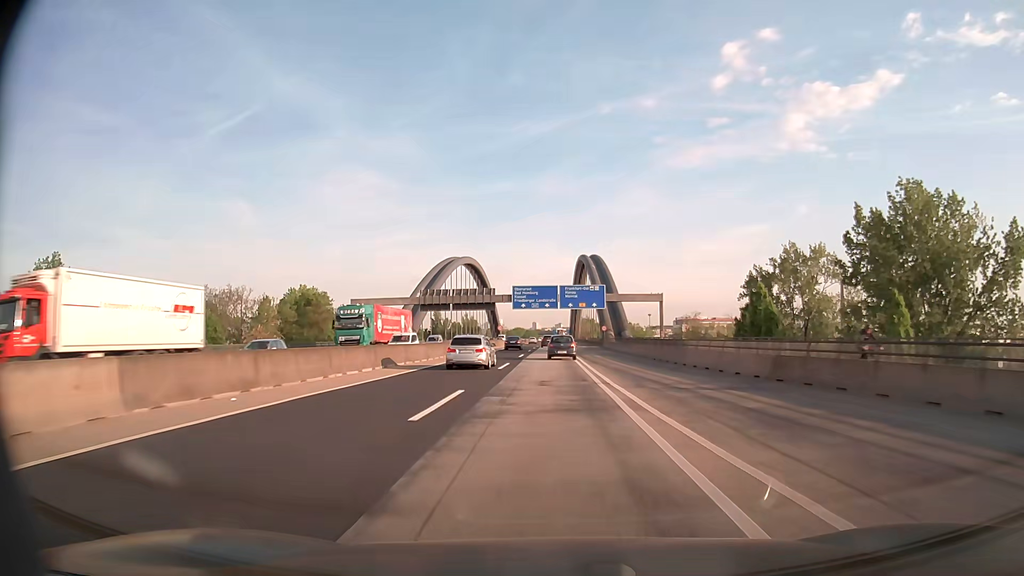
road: motorway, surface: asphalt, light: Day
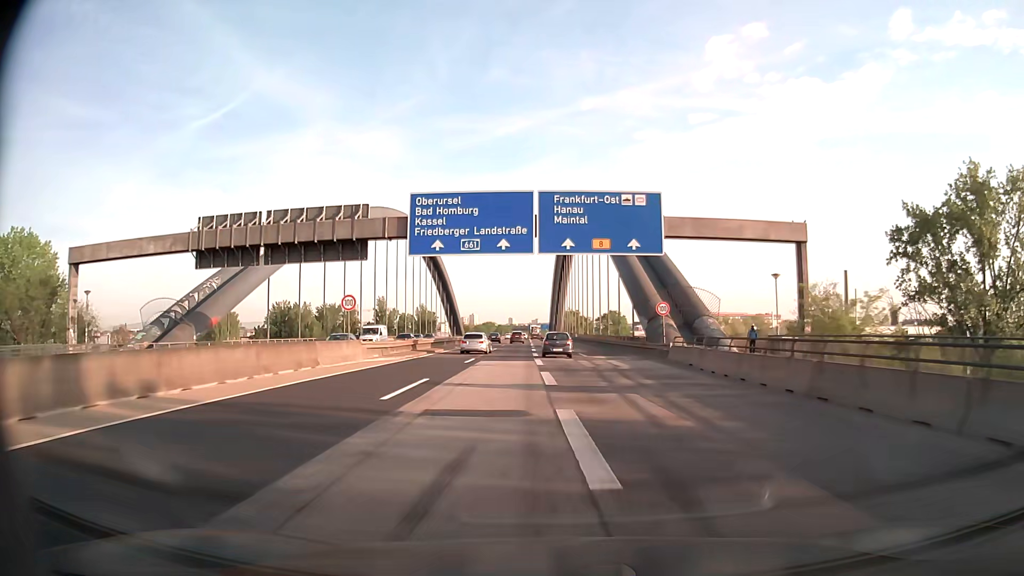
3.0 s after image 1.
(+0.3, +68.9) m; +2°
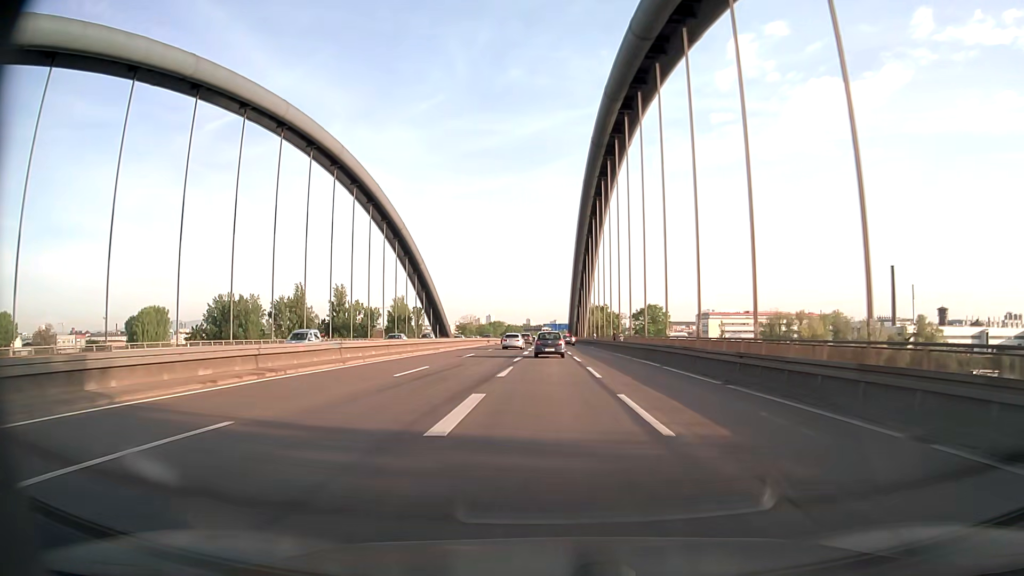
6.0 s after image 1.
(-0.7, +69.4) m; -2°
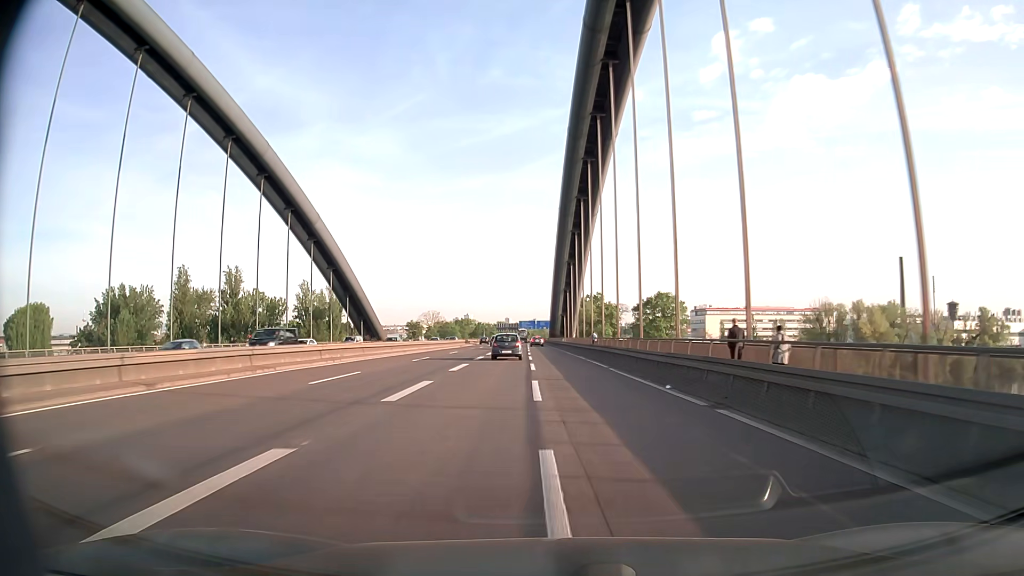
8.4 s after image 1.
(+0.9, +55.8) m; +2°
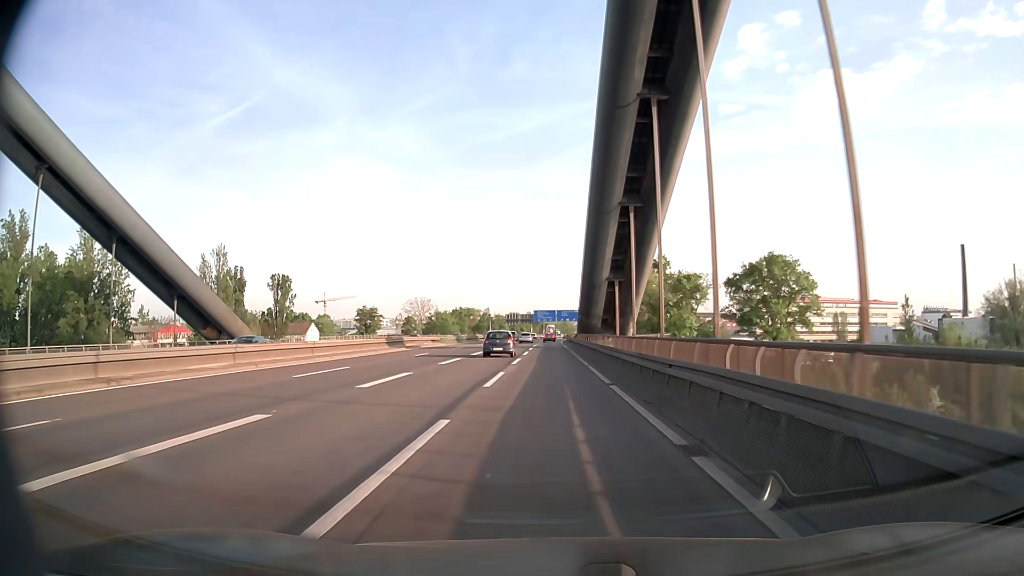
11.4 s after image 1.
(-1.1, +70.3) m; -2°
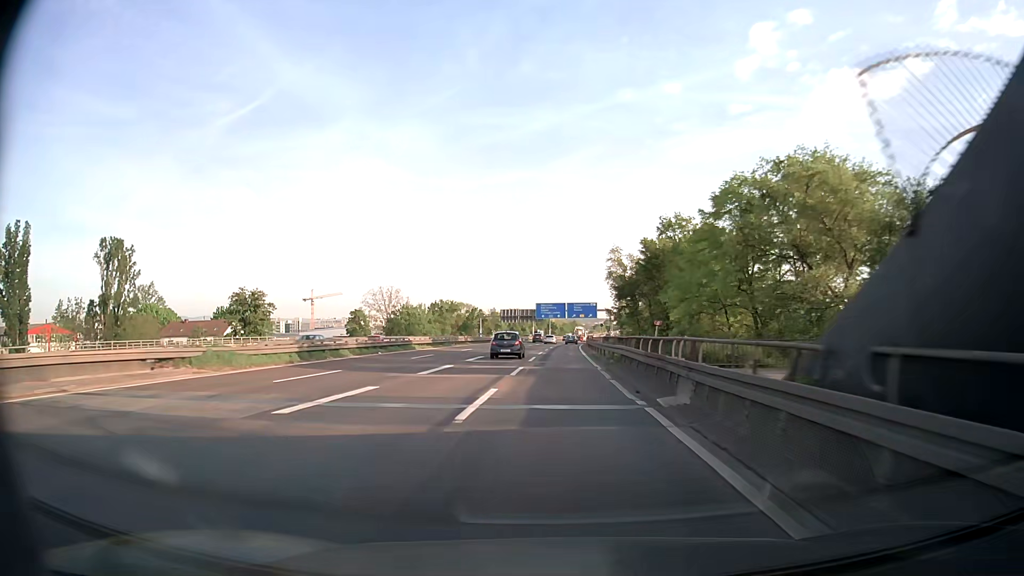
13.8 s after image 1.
(-0.7, +56.8) m; -1°
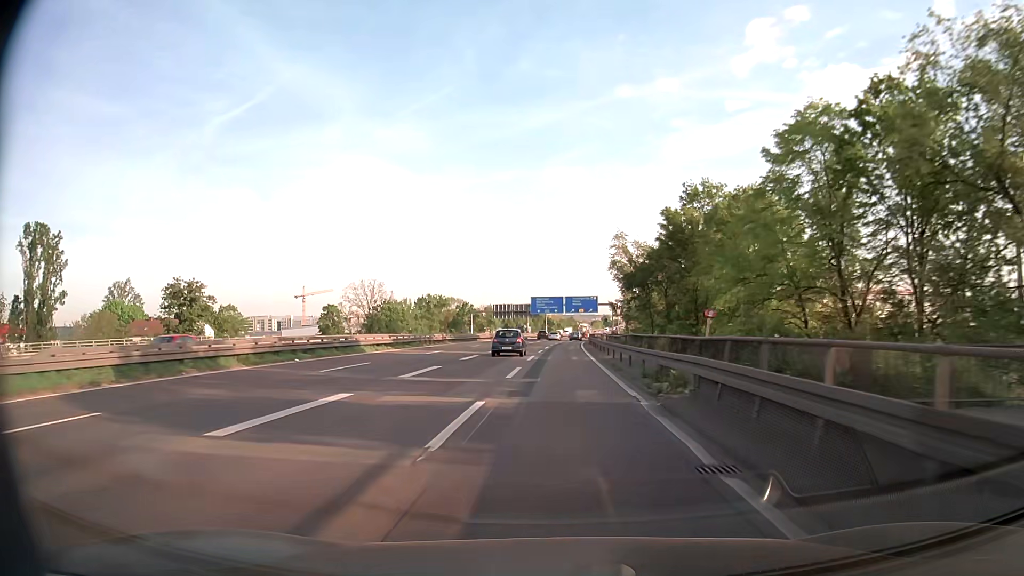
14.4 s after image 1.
(0.0, +14.3) m; 0°
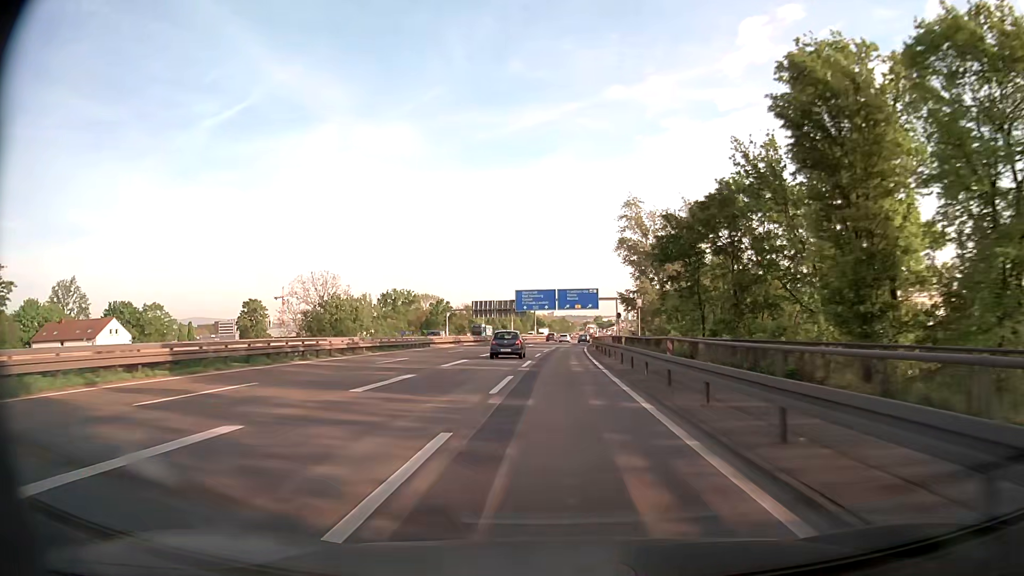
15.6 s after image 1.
(+0.2, +28.7) m; +1°
(0, +10) (0, +20) (0, +30) (0, +40) (+1, +50) (+1, +60) (+2, +70) (+2, +80) (+3, +90) (+4, +100) m
